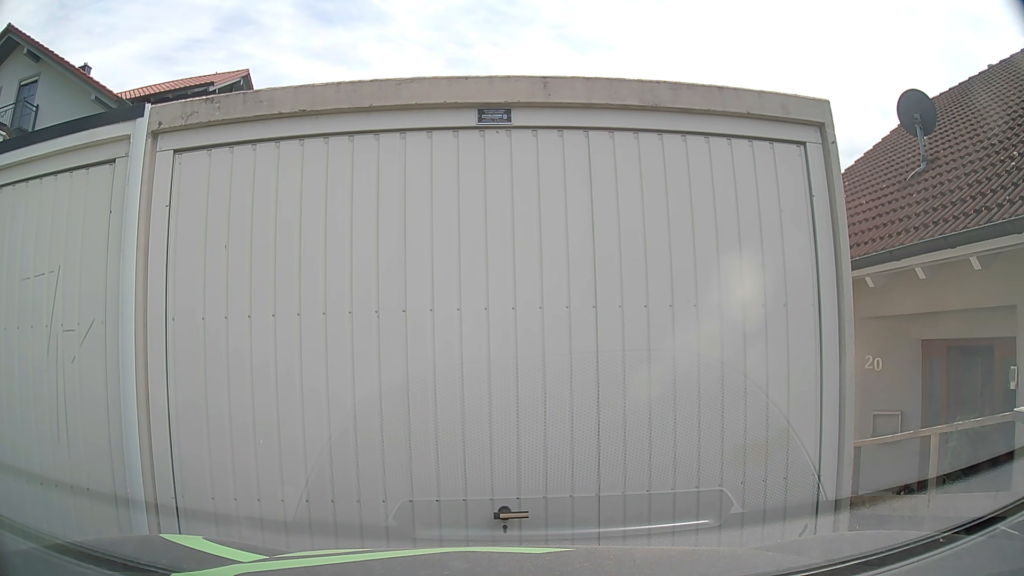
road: residential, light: Day
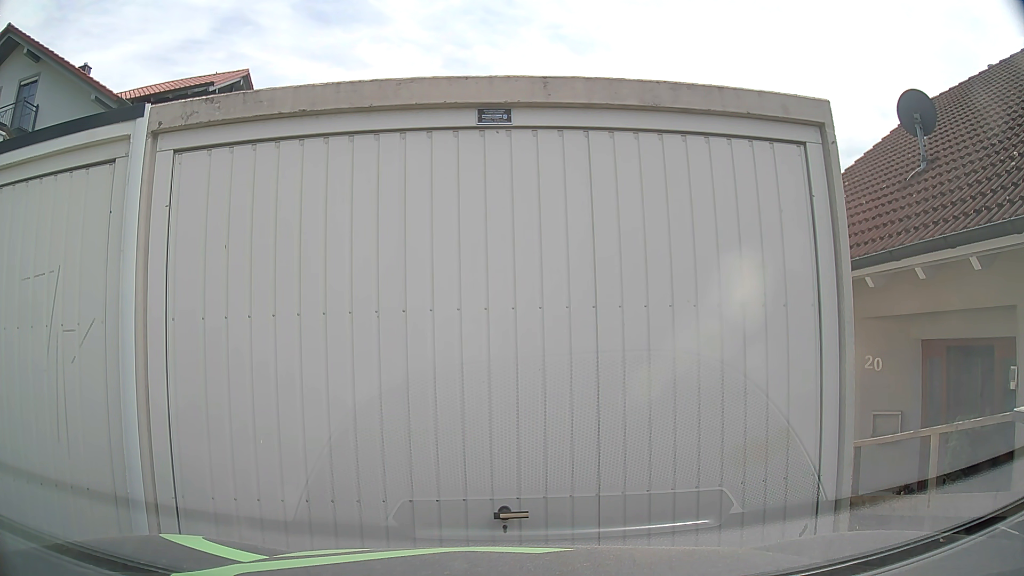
(0.0, 0.0) m; 0°
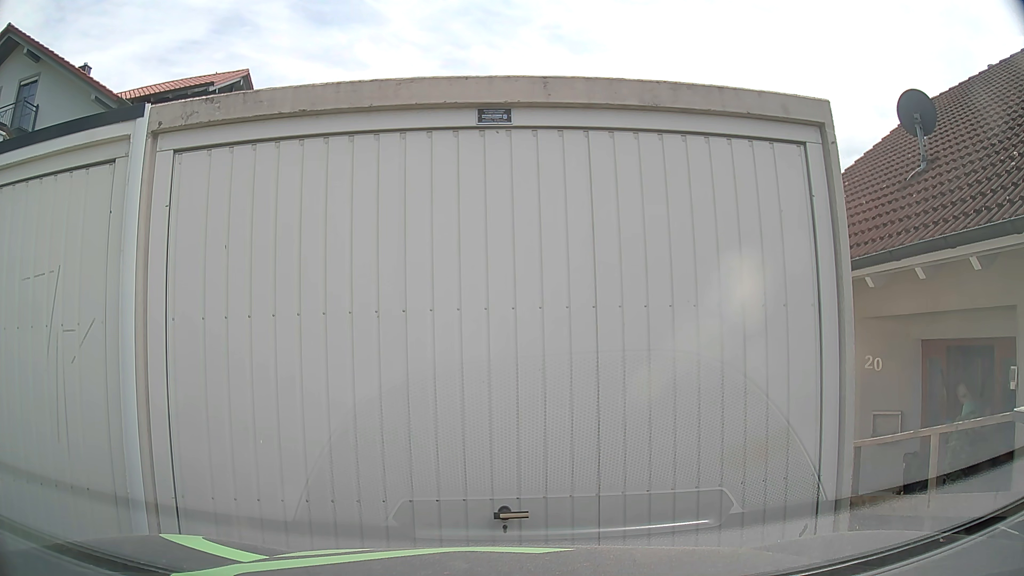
(0.0, 0.0) m; 0°
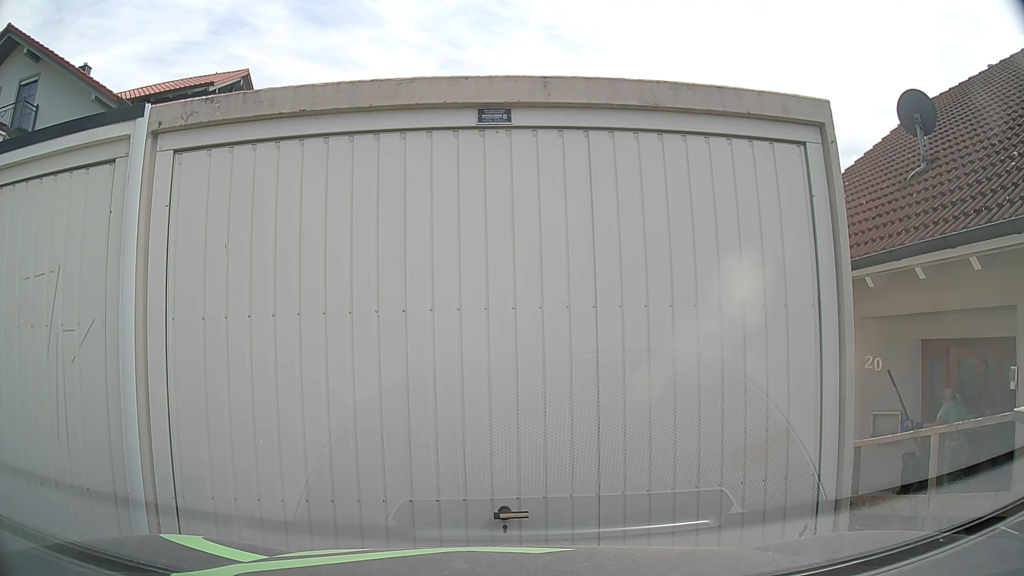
(0.0, 0.0) m; 0°
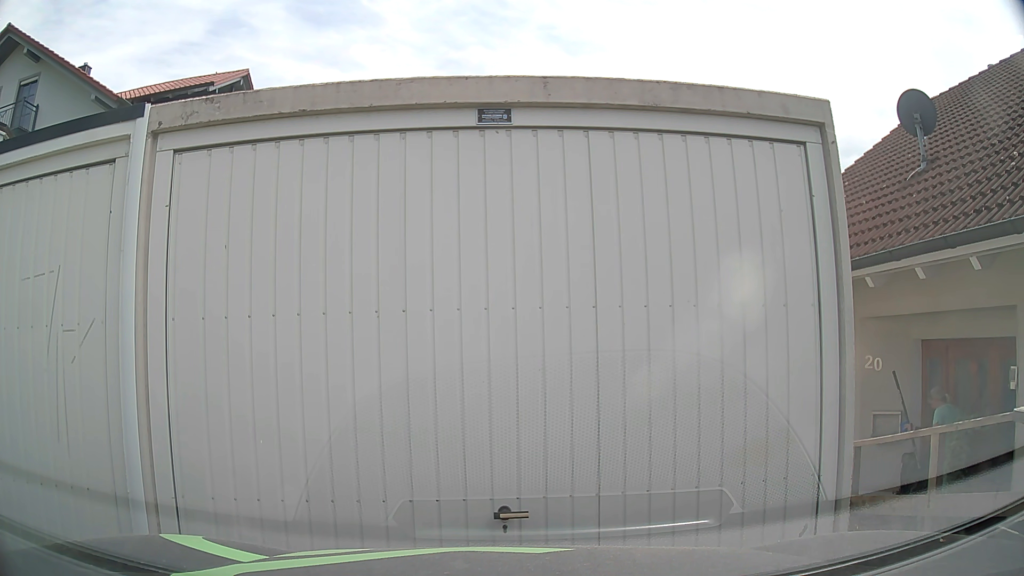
(0.0, 0.0) m; 0°
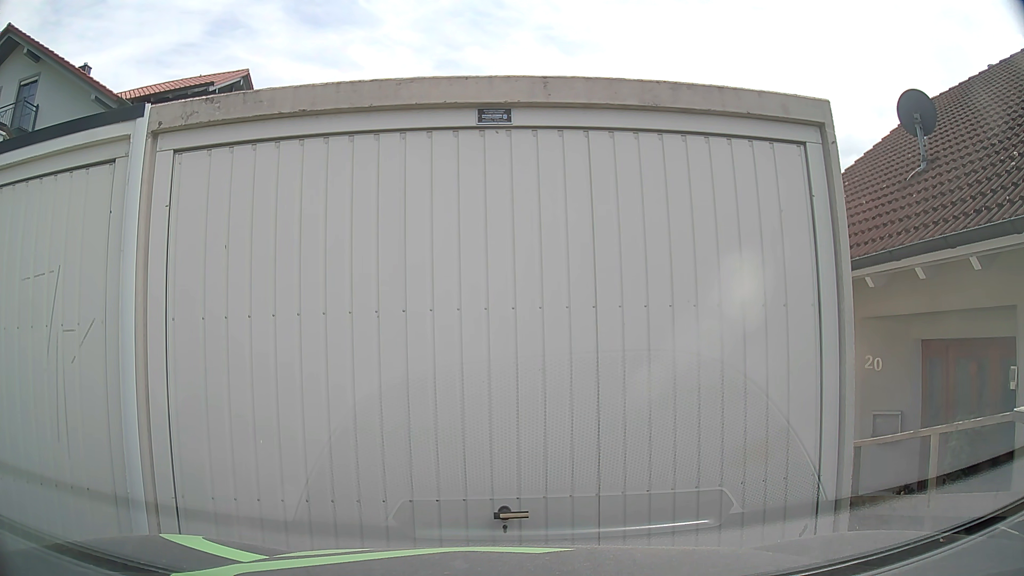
(0.0, 0.0) m; 0°
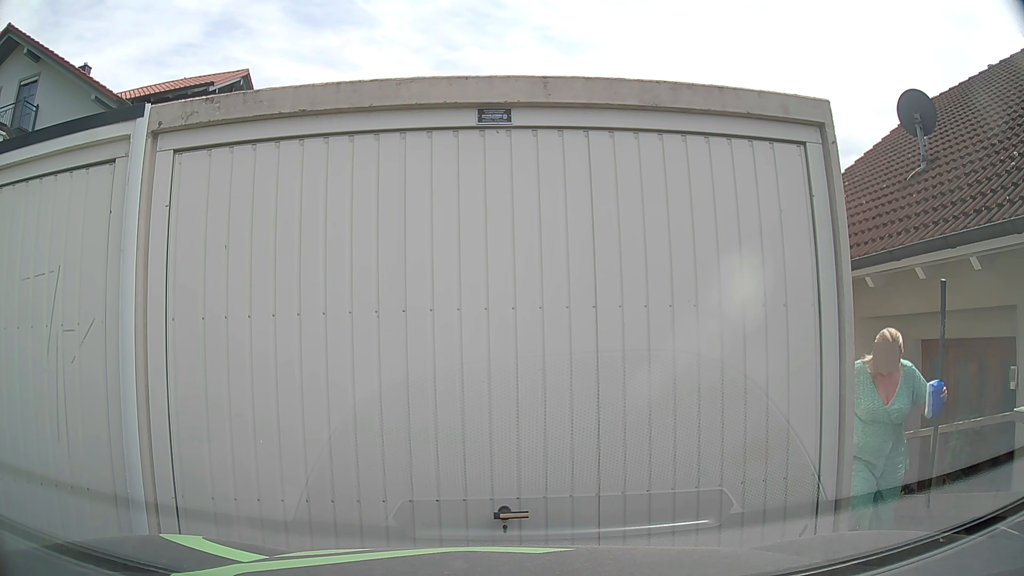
(0.0, 0.0) m; 0°
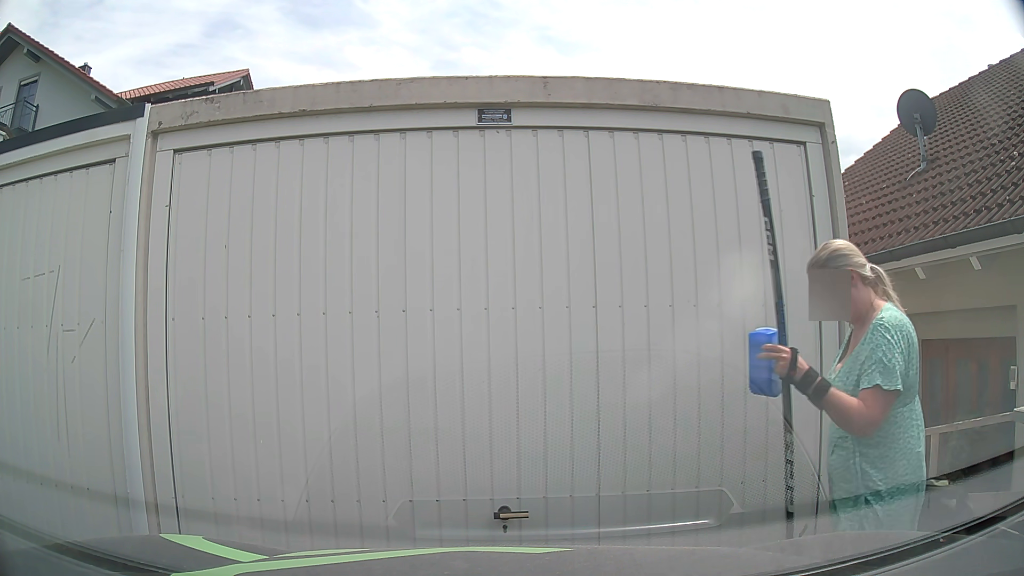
(0.0, 0.0) m; 0°
